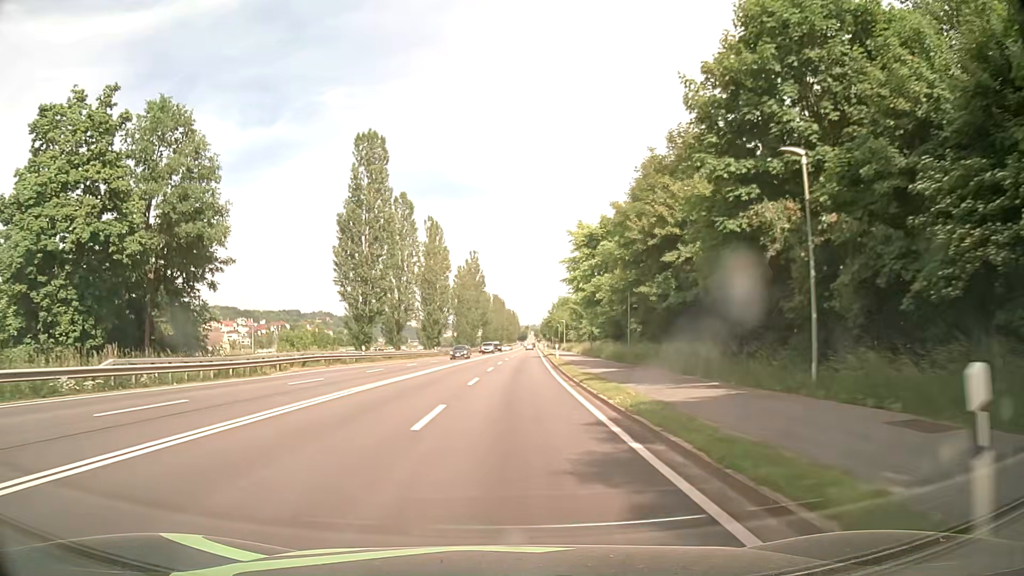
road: primary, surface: asphalt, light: Day
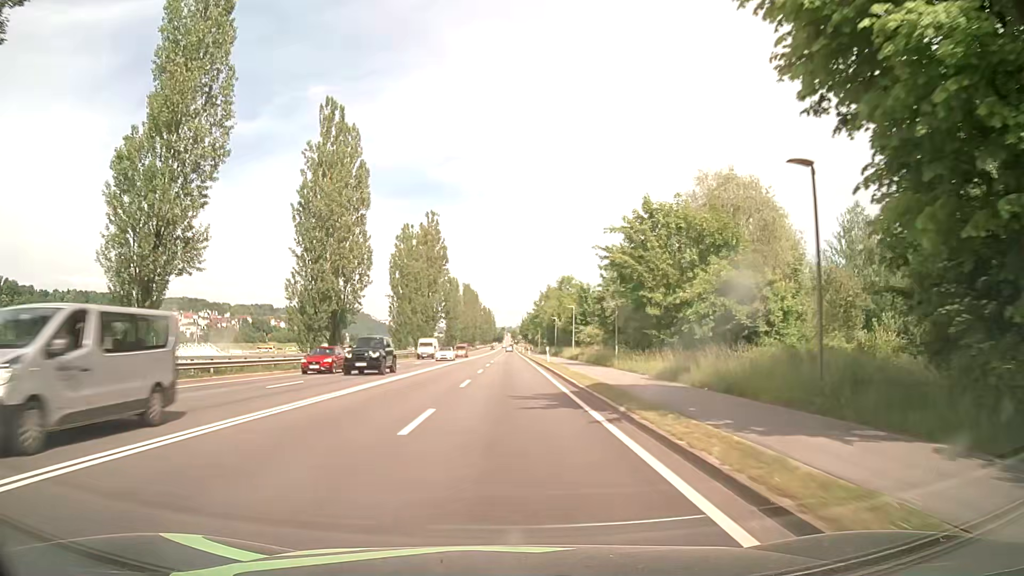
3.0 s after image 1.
(+1.4, +48.5) m; +2°
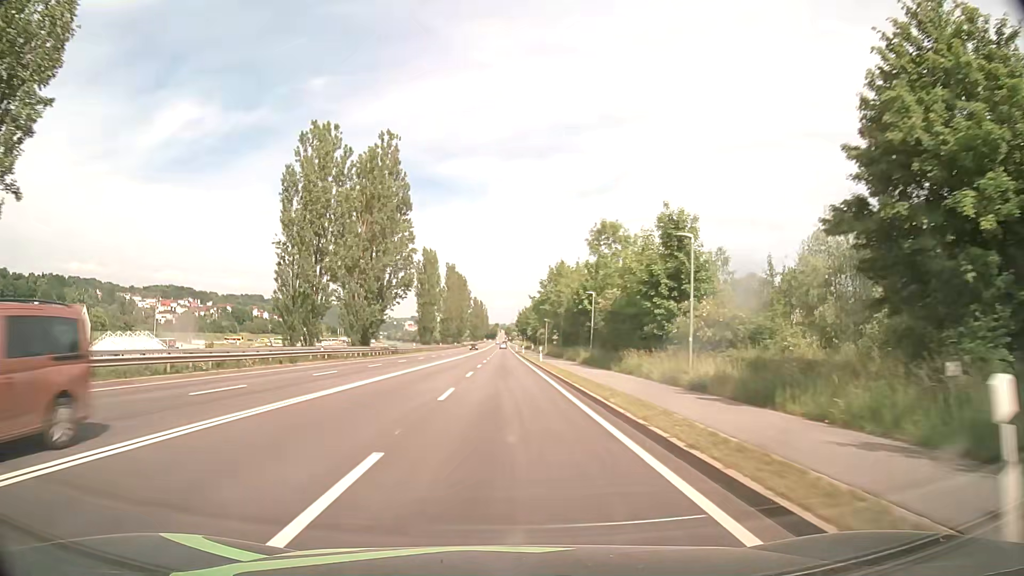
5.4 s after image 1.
(+0.3, +42.0) m; +1°
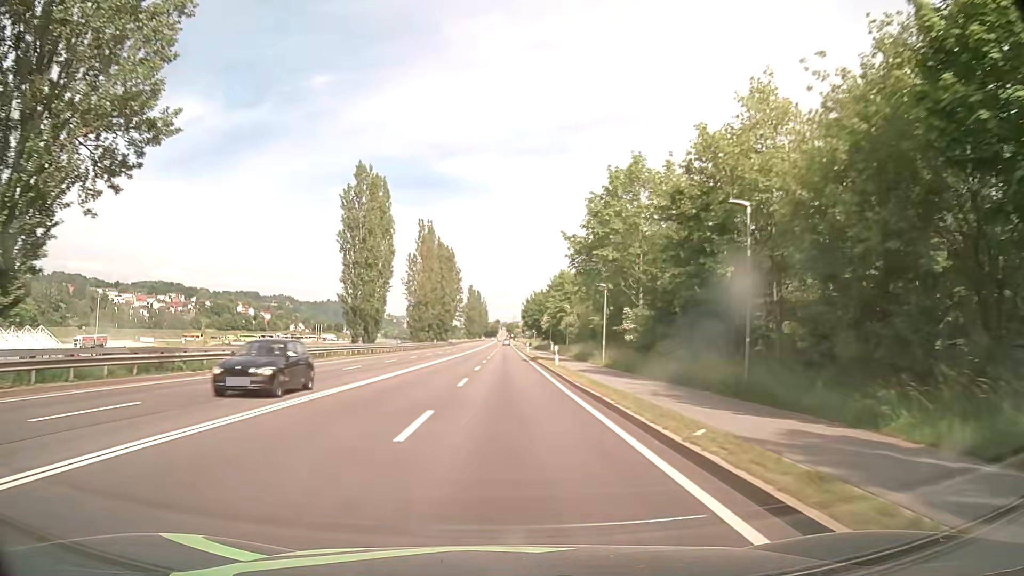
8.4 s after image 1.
(-0.2, +55.2) m; 0°
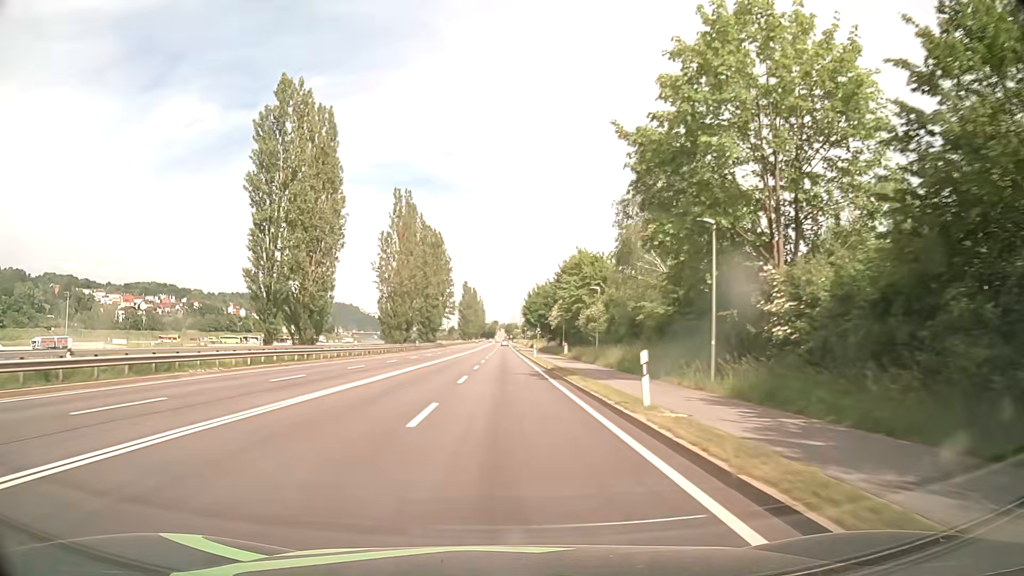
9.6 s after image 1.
(0.0, +22.6) m; 0°
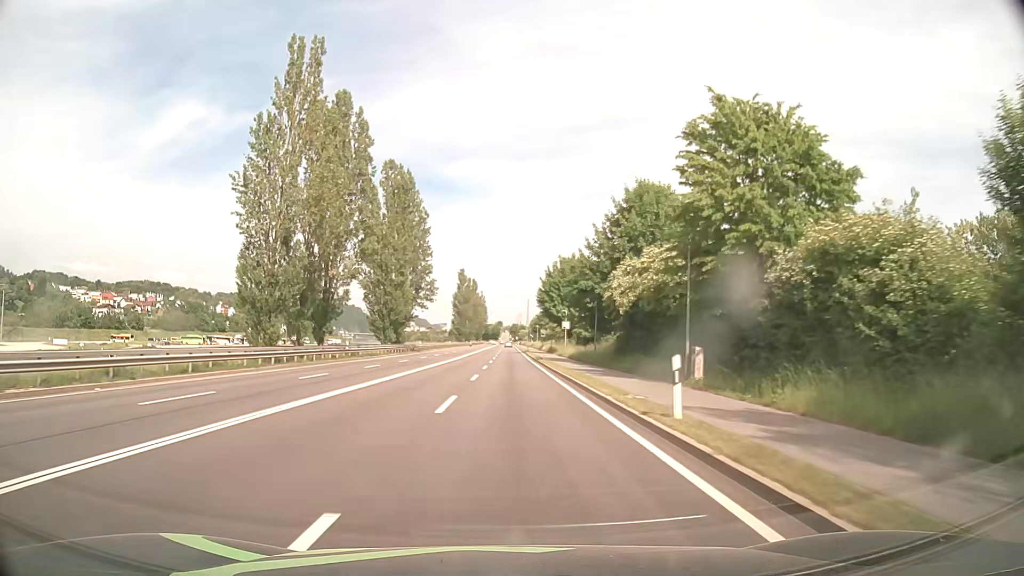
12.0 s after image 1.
(+0.2, +45.7) m; 0°
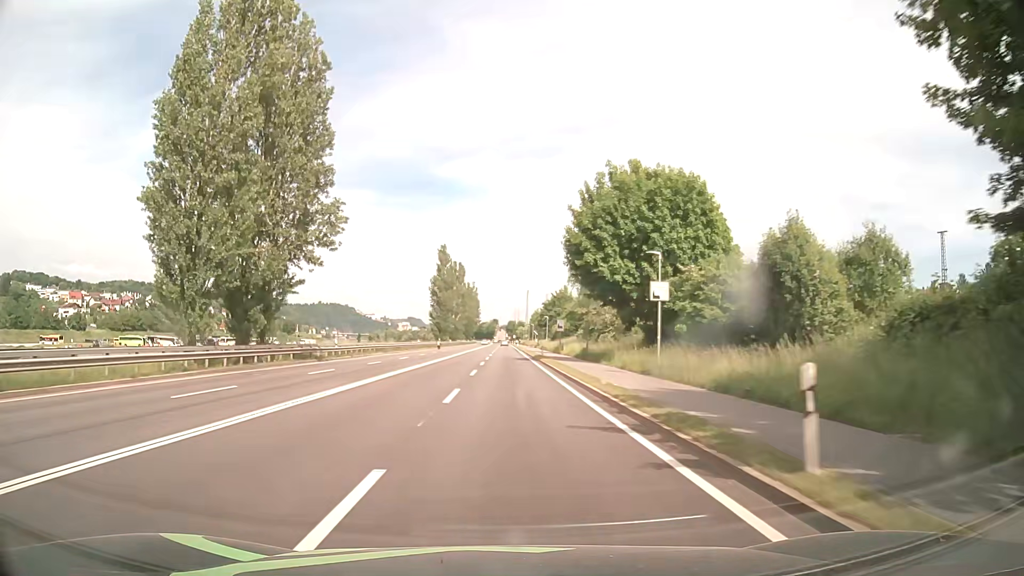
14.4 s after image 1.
(+0.1, +46.4) m; 0°
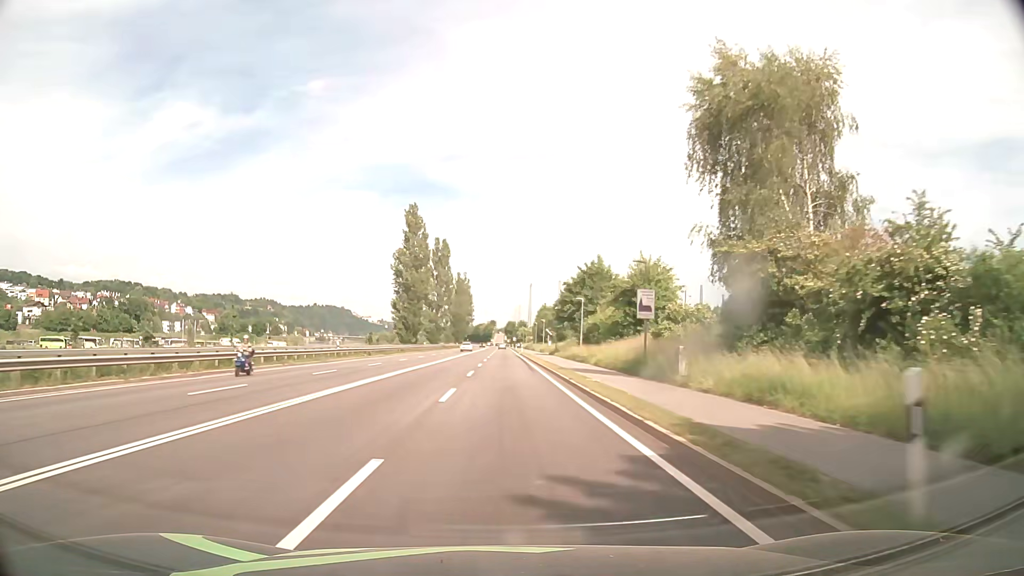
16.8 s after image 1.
(0.0, +46.8) m; +1°
(0, +10) (0, +20) (0, +30) (-1, +40) (-1, +50) (-1, +60) (-1, +70) (-1, +80) (-1, +90) (-1, +100) m
